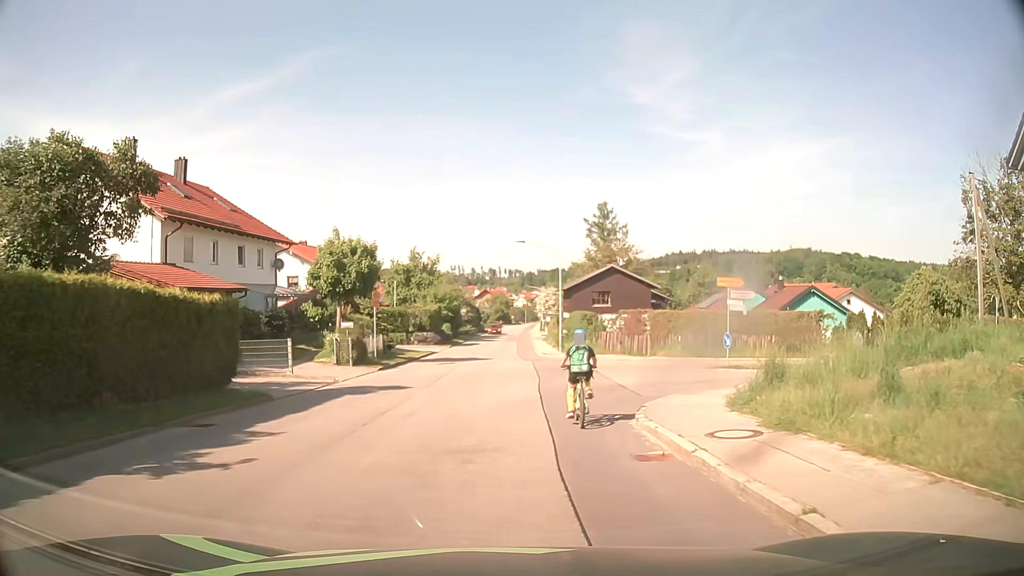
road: tertiary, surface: asphalt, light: Day
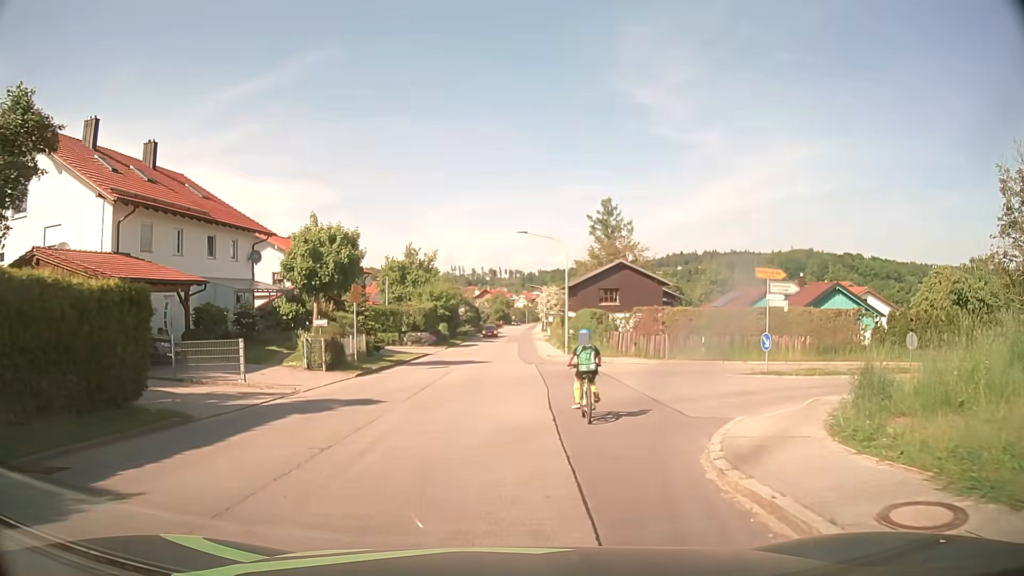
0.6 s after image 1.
(0.0, +4.1) m; 0°
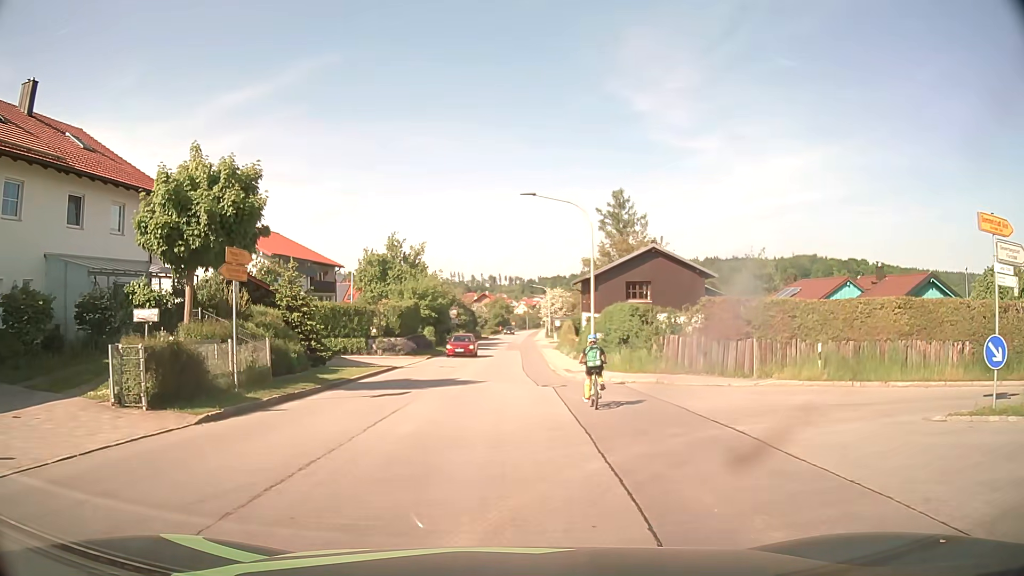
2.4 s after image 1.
(0.0, +12.1) m; 0°
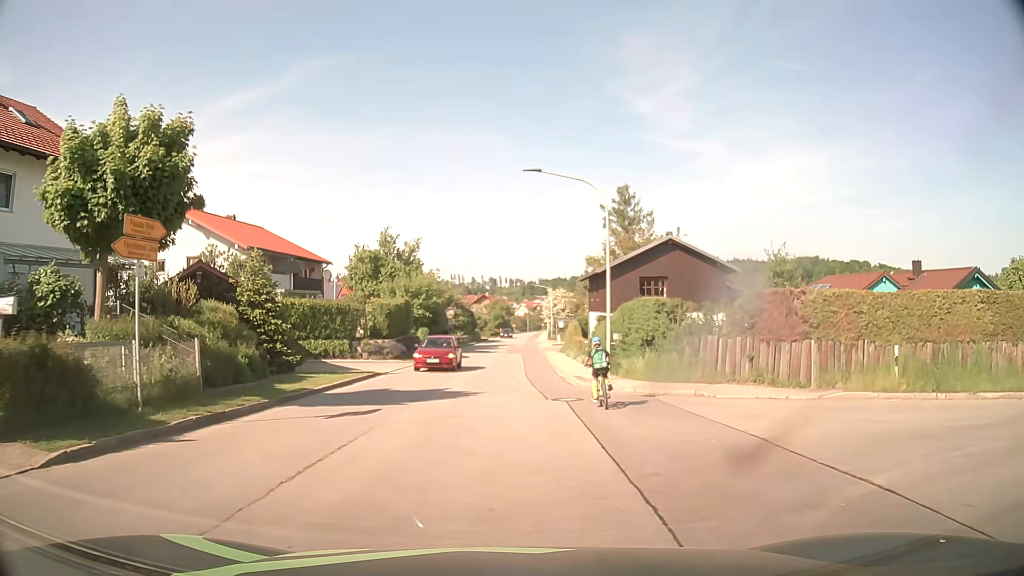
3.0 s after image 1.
(0.0, +4.3) m; 0°
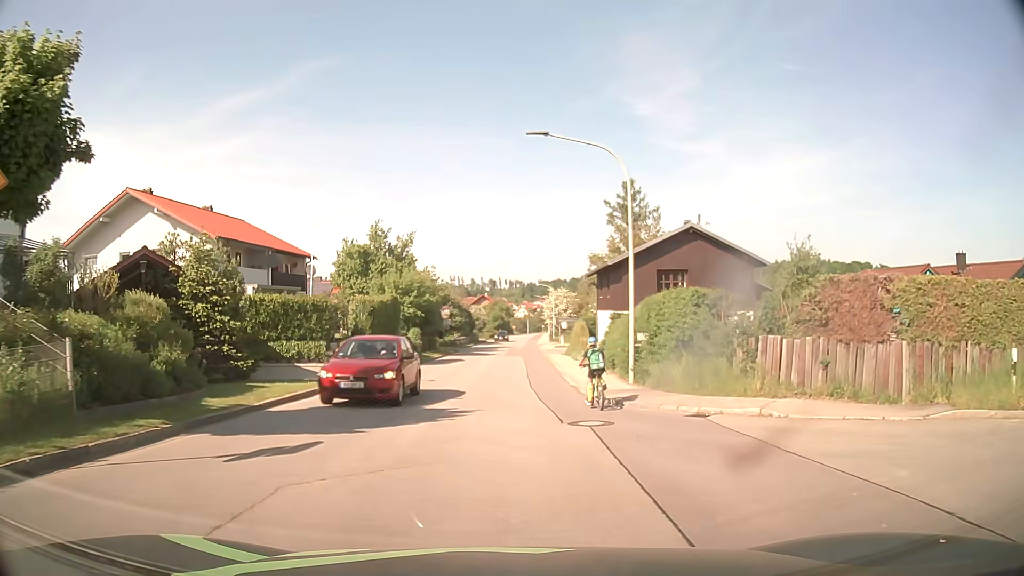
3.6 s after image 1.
(0.0, +4.5) m; 0°
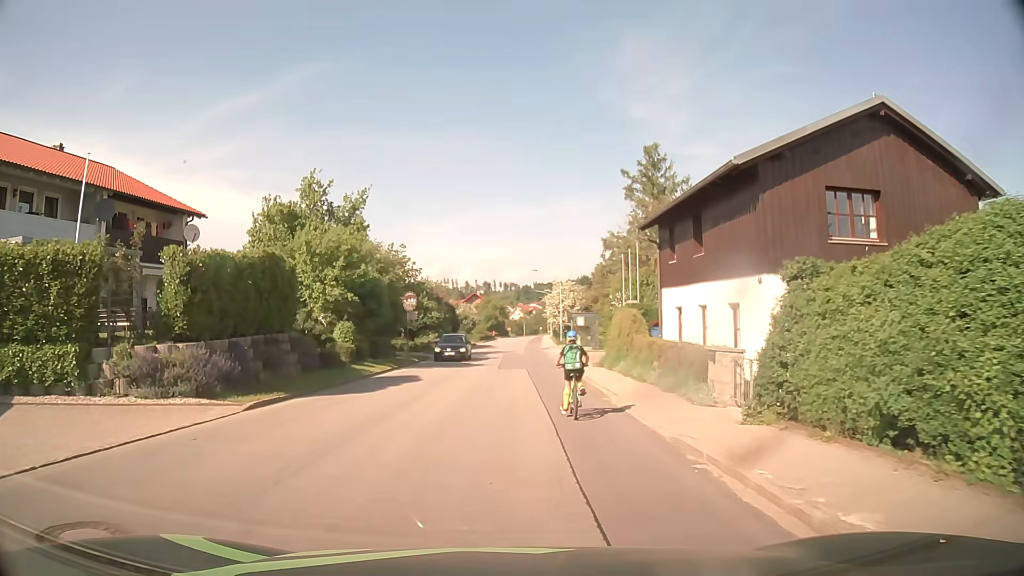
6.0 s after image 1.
(0.0, +18.9) m; 0°
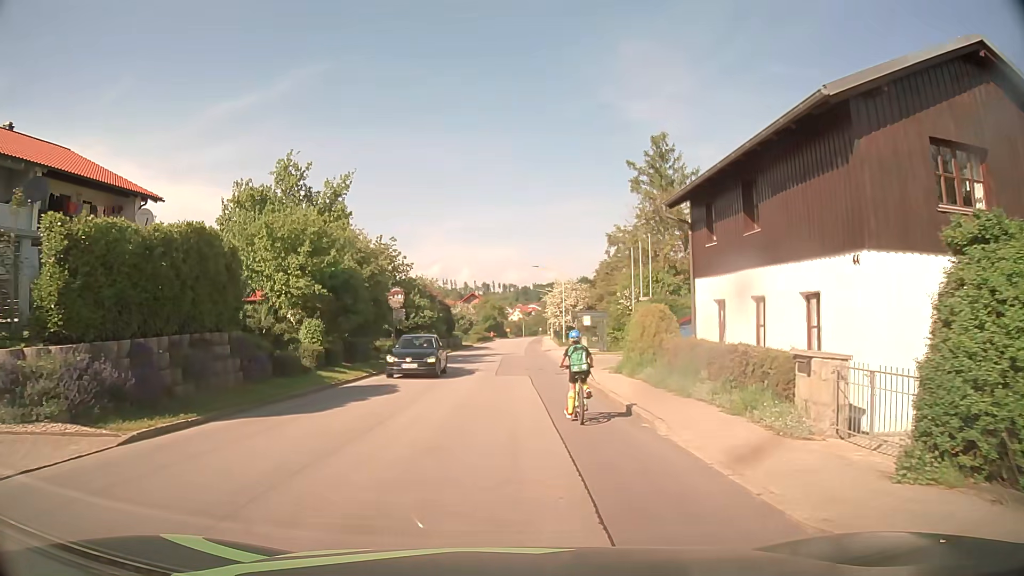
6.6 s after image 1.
(0.0, +4.4) m; 0°
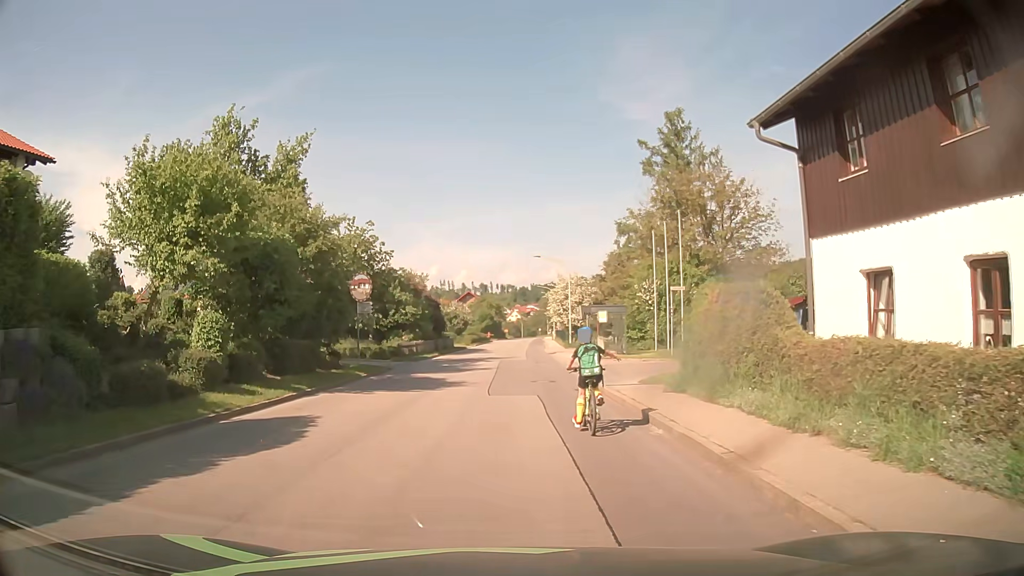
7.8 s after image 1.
(0.0, +7.9) m; 0°
